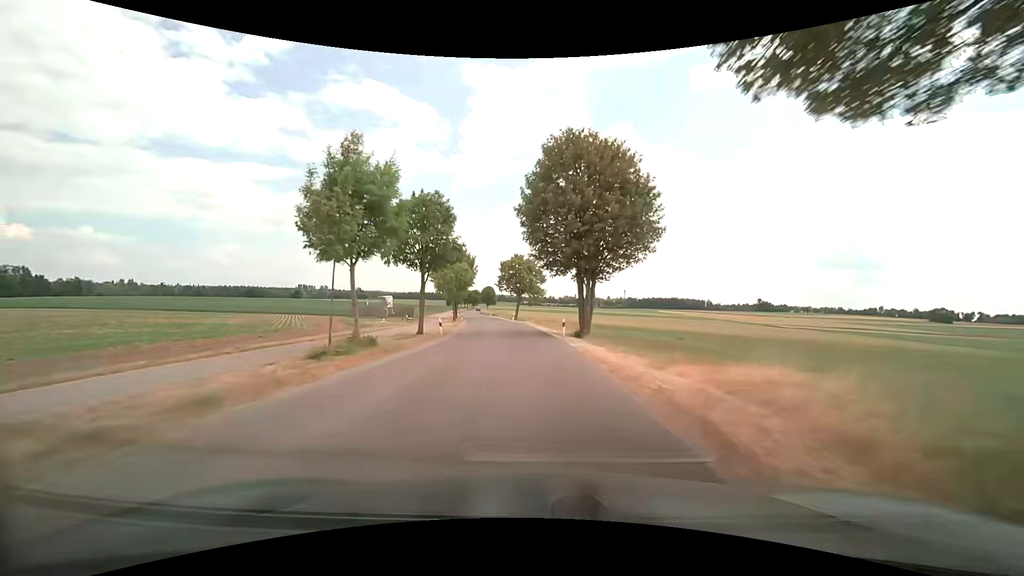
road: unclassified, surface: asphalt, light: Day
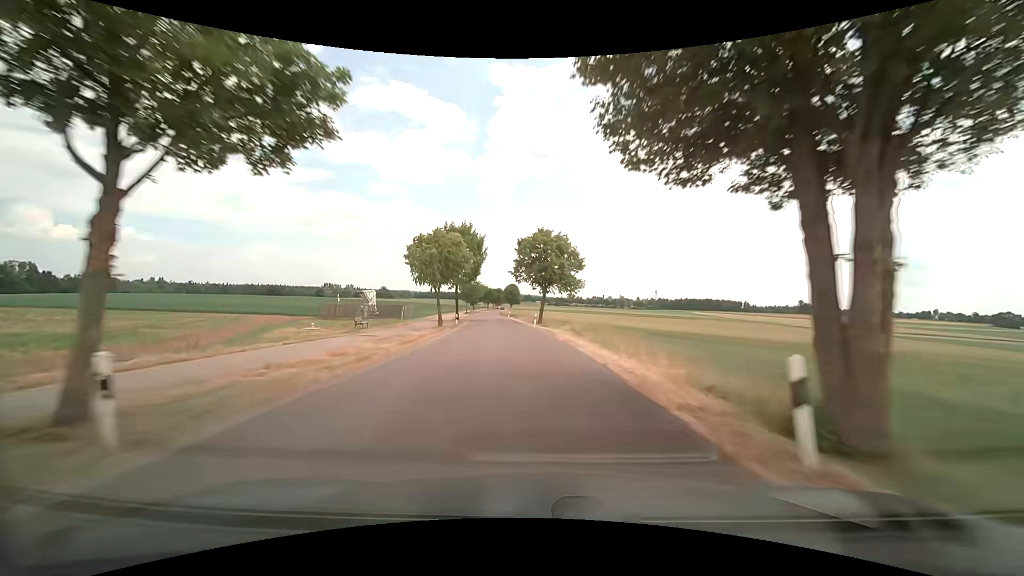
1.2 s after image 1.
(-0.5, +23.2) m; -3°
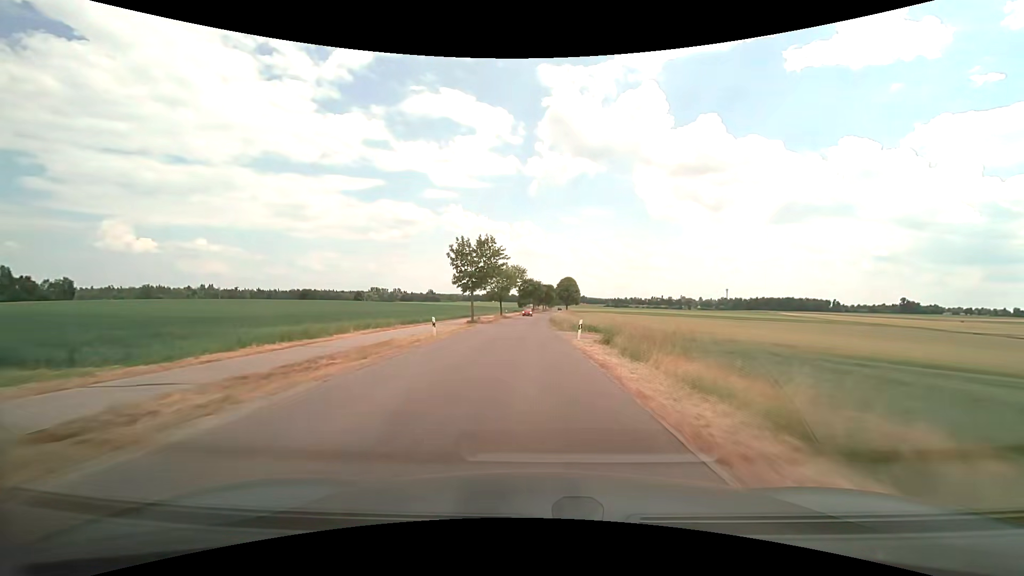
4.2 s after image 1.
(-4.1, +60.9) m; -6°
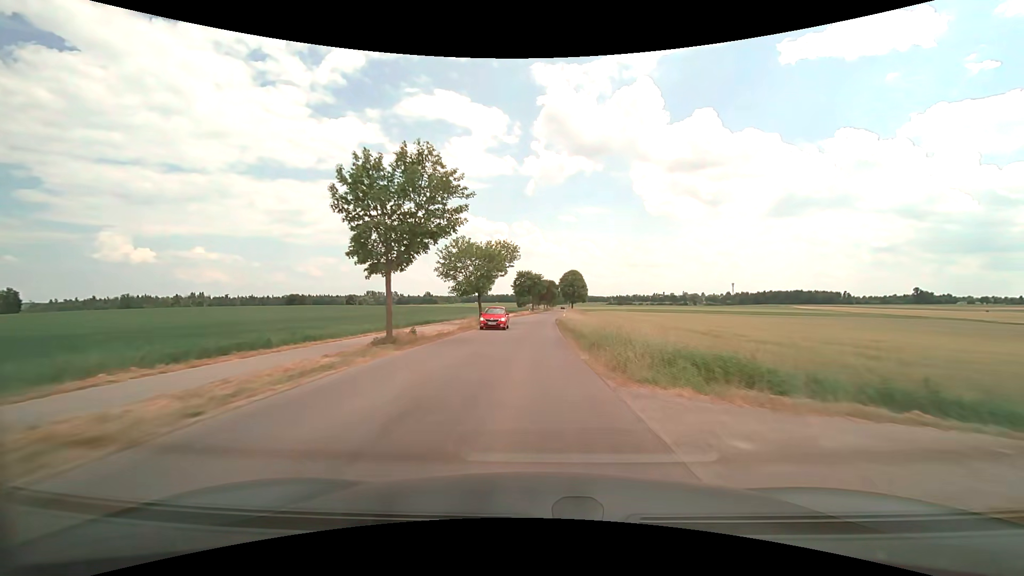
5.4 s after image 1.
(-0.2, +25.6) m; 0°
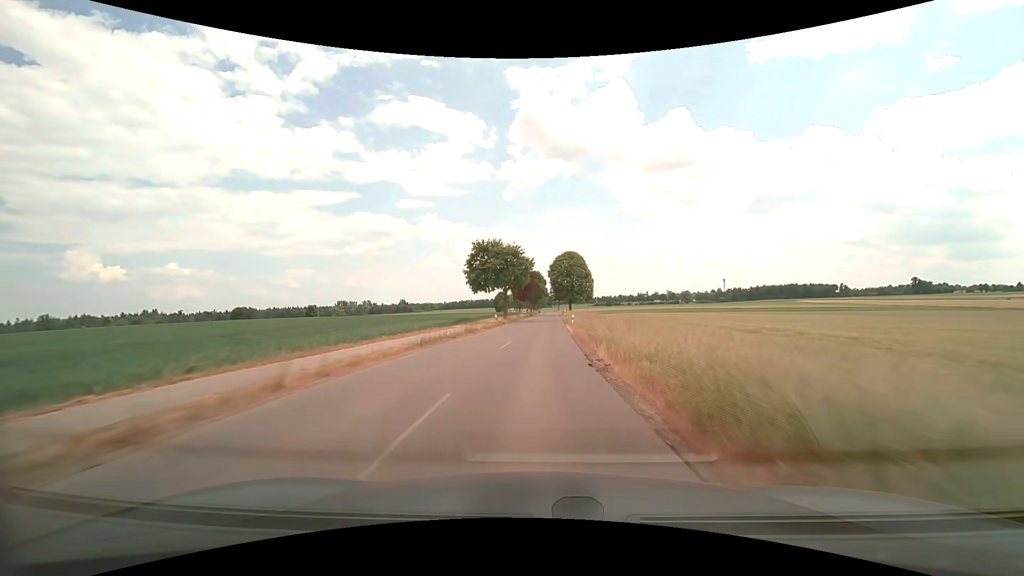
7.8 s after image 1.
(+0.3, +53.0) m; +1°
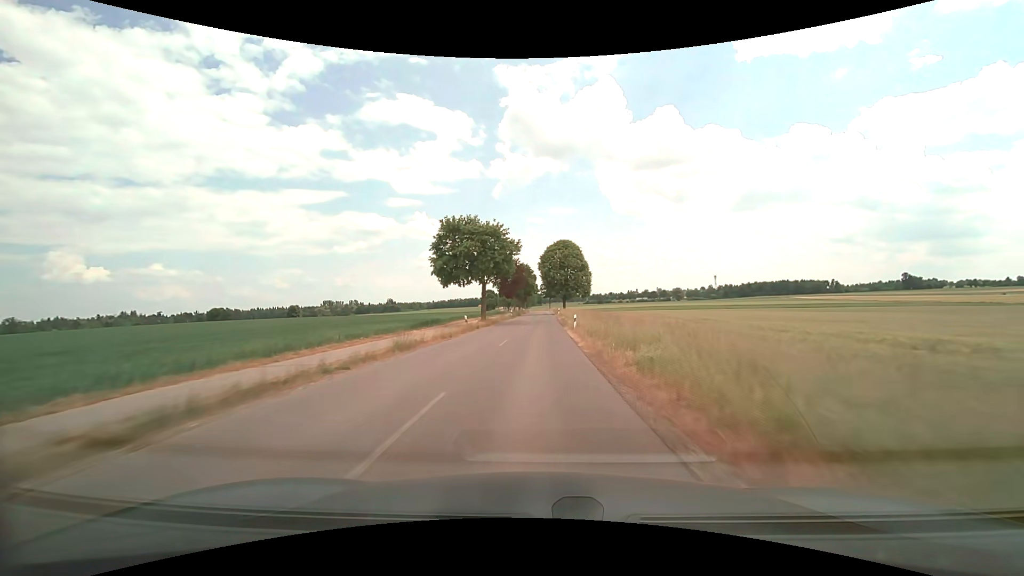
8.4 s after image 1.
(+0.2, +13.4) m; +2°
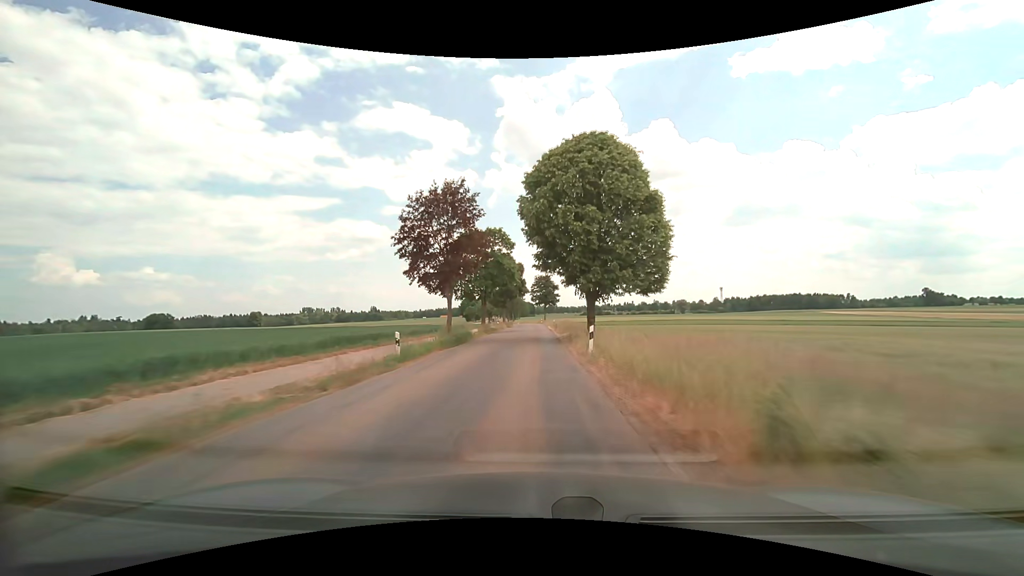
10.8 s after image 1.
(+0.8, +53.6) m; +1°
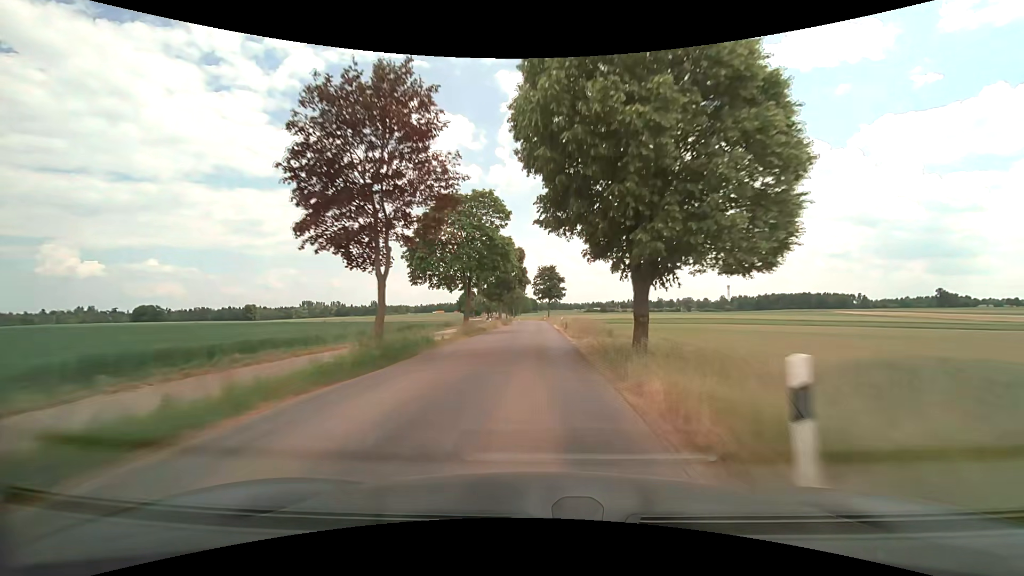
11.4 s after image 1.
(0.0, +13.3) m; -1°
(0, +10) (0, +20) (0, +30) (+1, +40) (+1, +50) (+1, +60) (+1, +70) (+1, +80) (+1, +90) (0, +100) m
